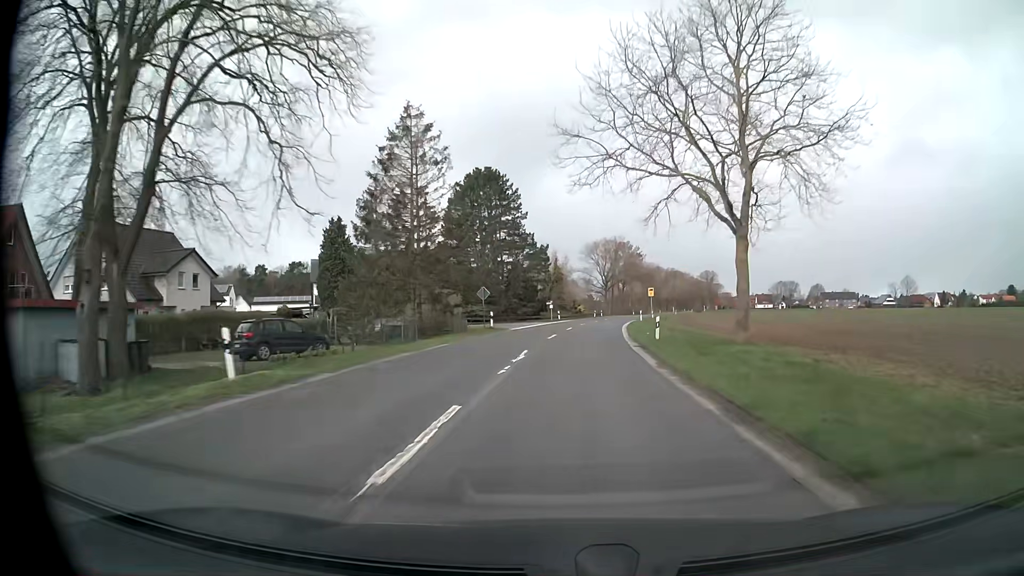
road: secondary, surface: asphalt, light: Day
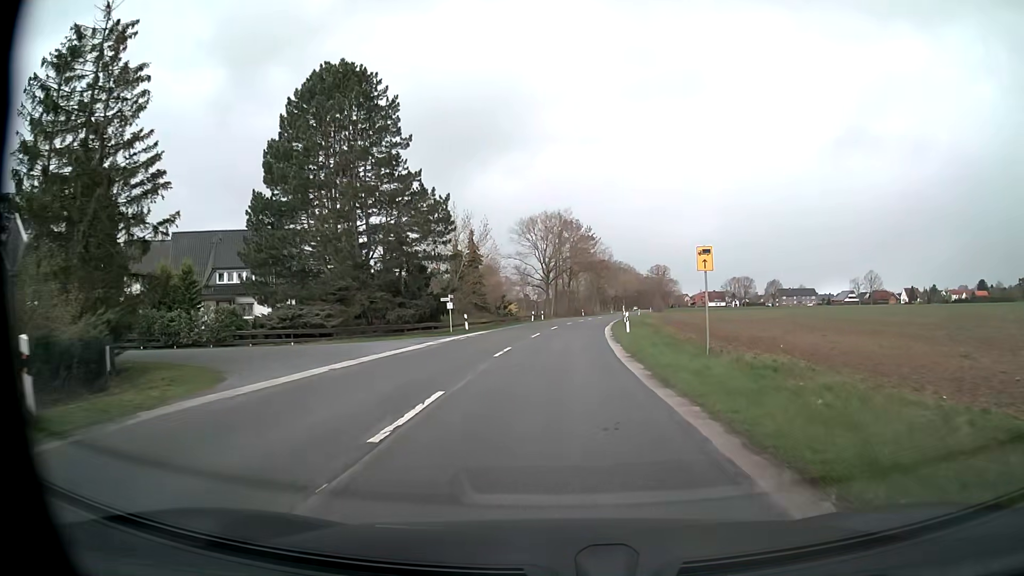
(+1.6, +33.6) m; +5°
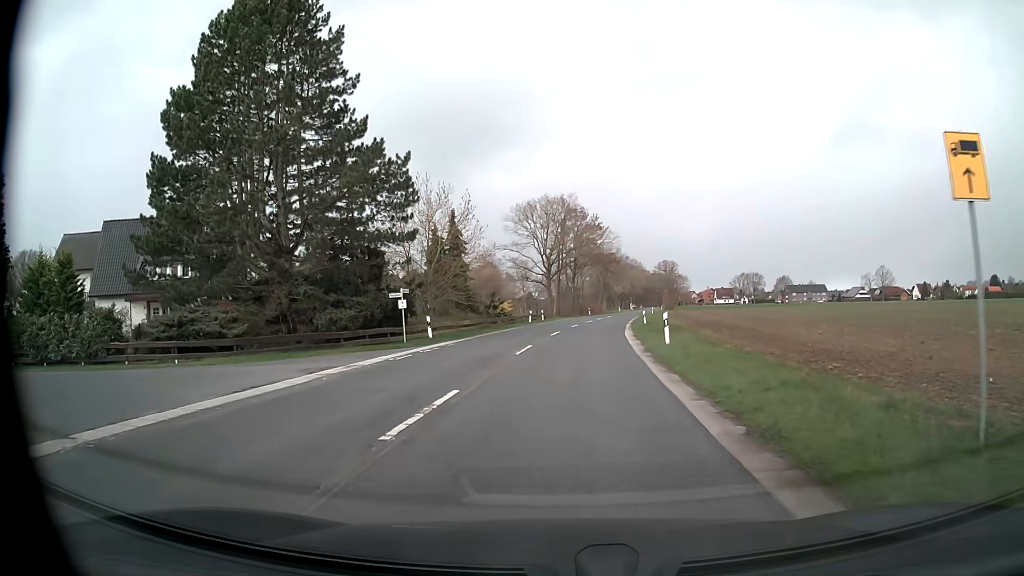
(+0.1, +11.4) m; 0°
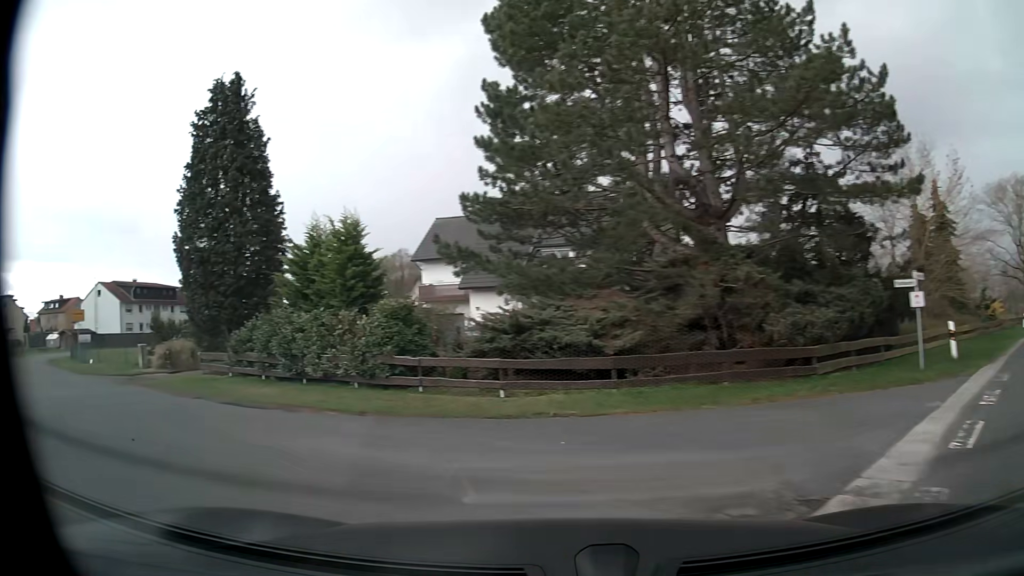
(-2.6, +10.9) m; -39°
